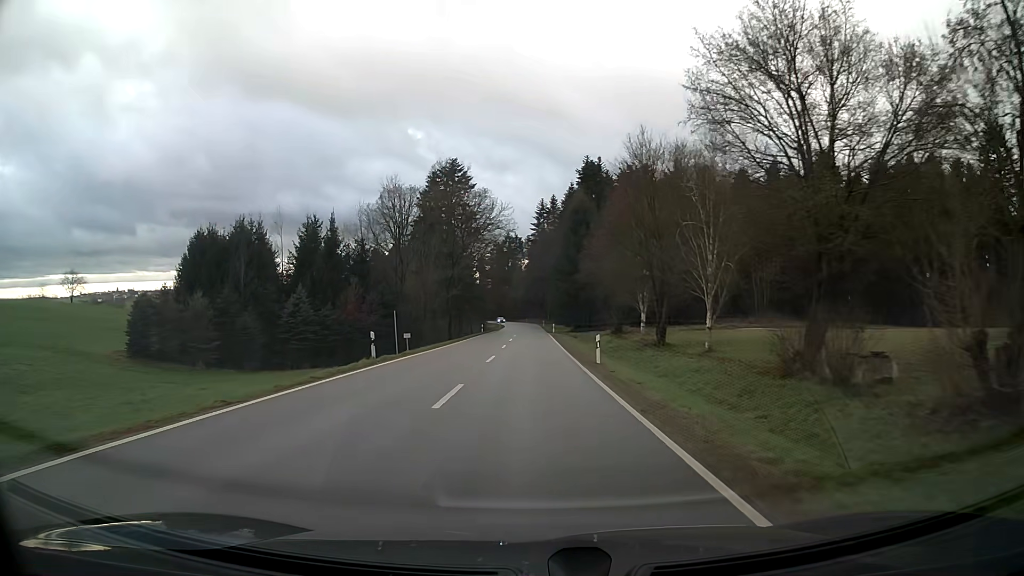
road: tertiary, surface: asphalt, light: Day
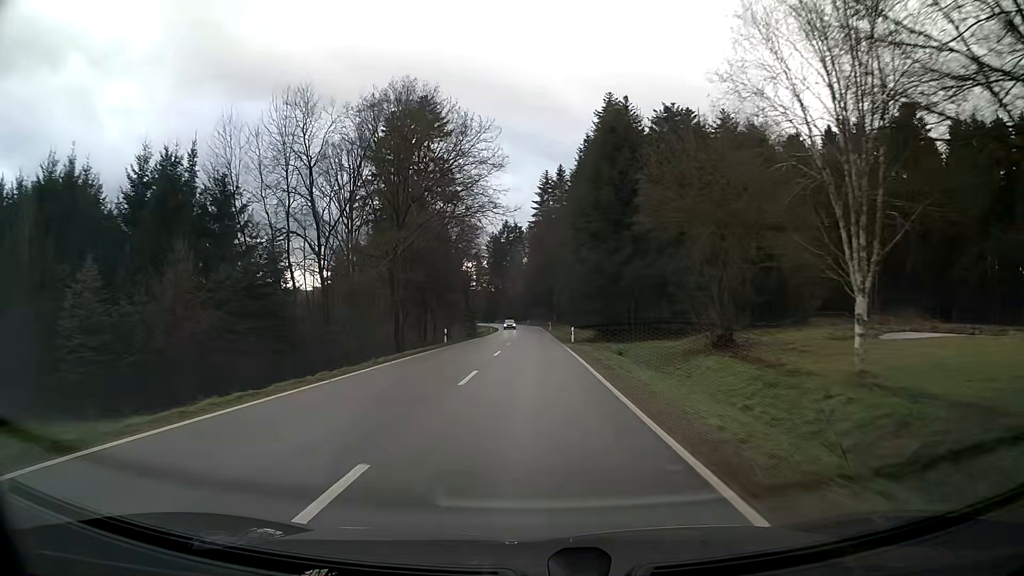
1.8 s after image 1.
(0.0, +32.4) m; 0°
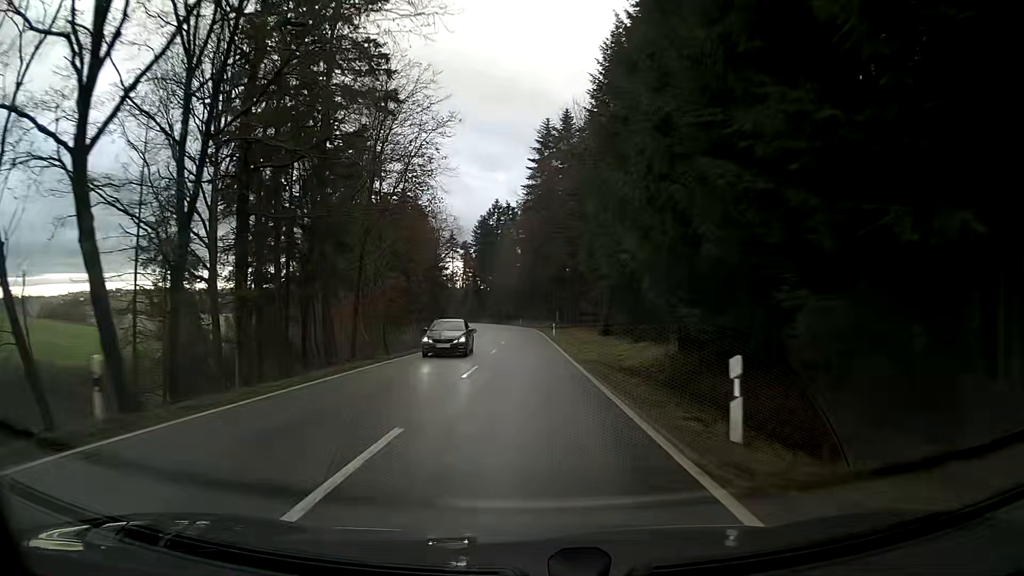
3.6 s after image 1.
(+0.2, +33.9) m; 0°
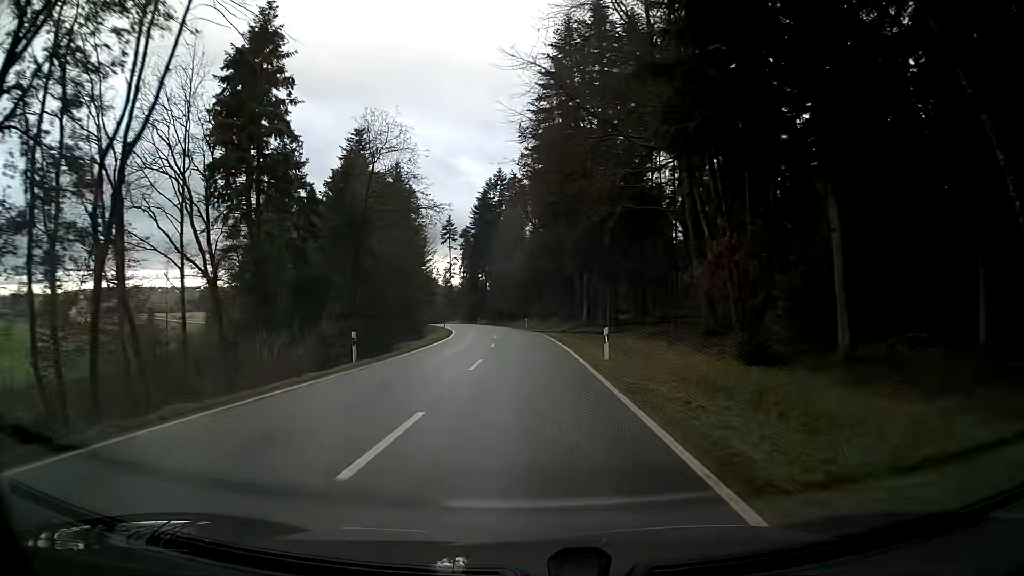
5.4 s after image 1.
(-0.2, +34.7) m; -1°
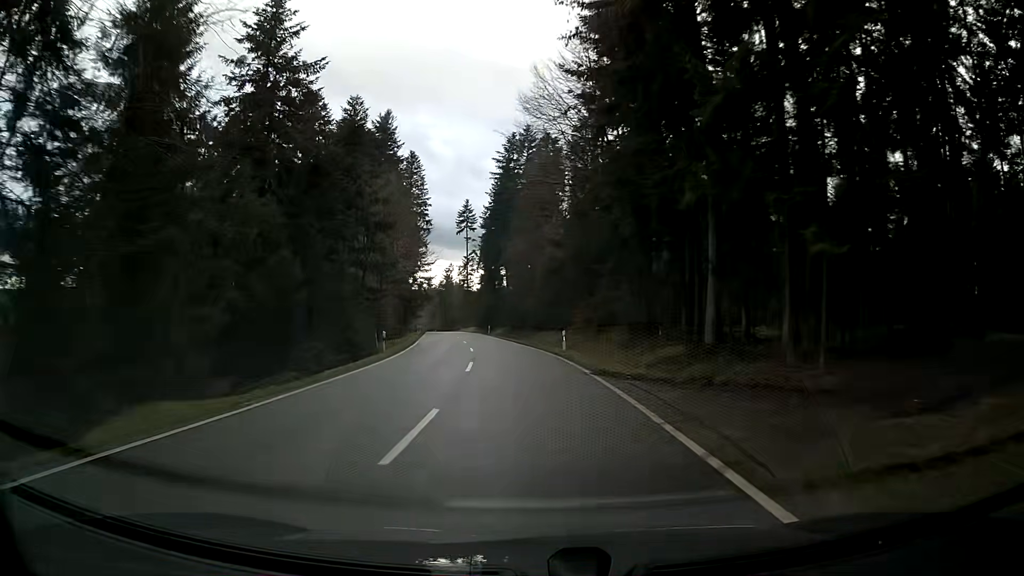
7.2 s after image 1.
(-0.3, +34.9) m; -2°
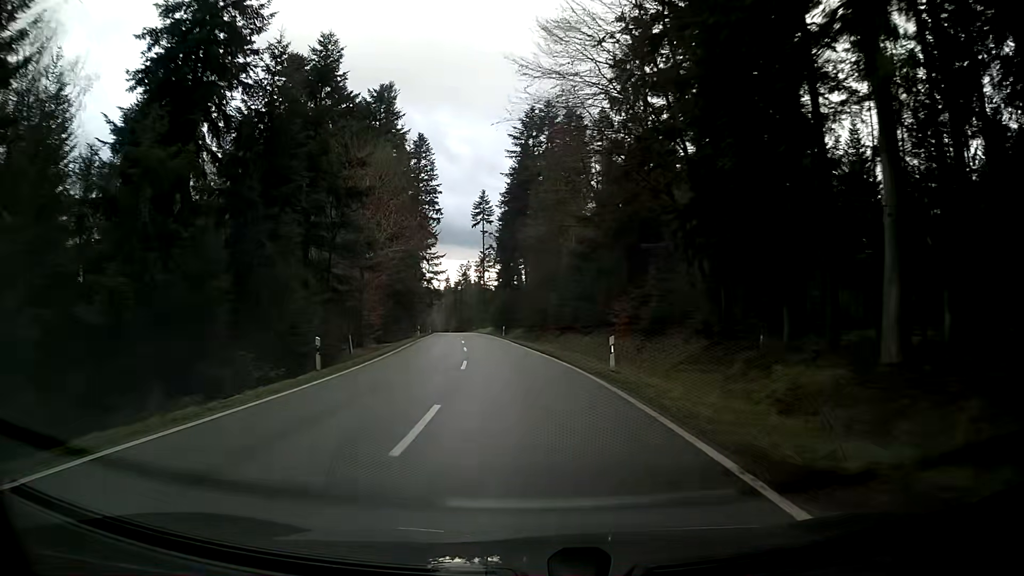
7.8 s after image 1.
(-0.3, +11.6) m; -3°
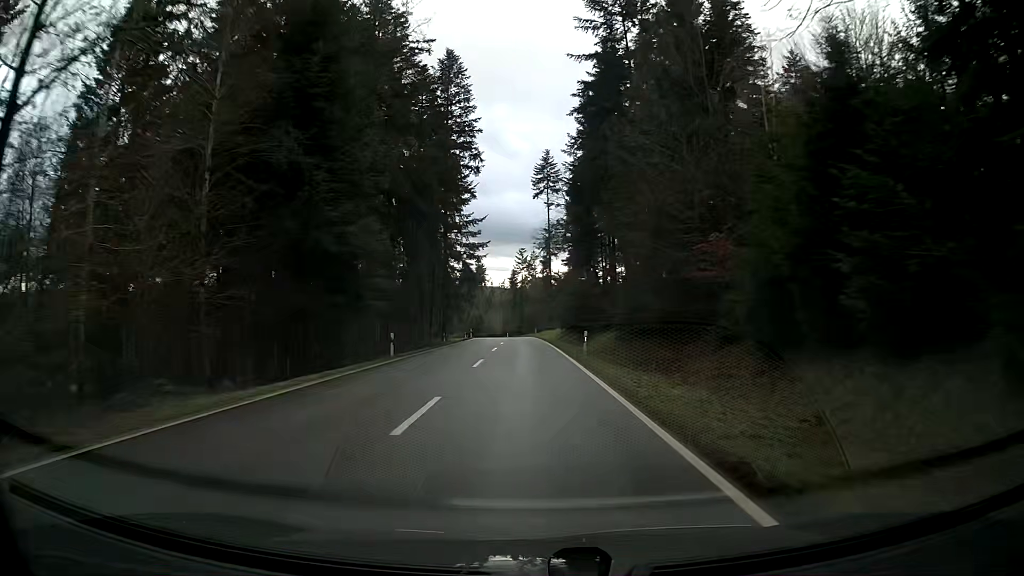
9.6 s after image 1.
(-1.7, +34.9) m; -5°
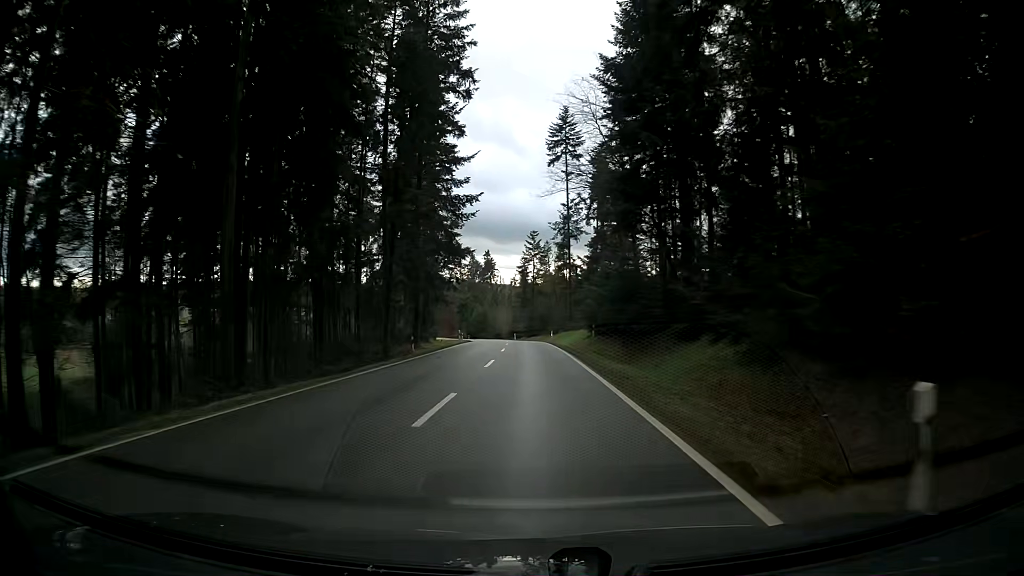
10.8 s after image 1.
(-0.3, +23.2) m; -1°
